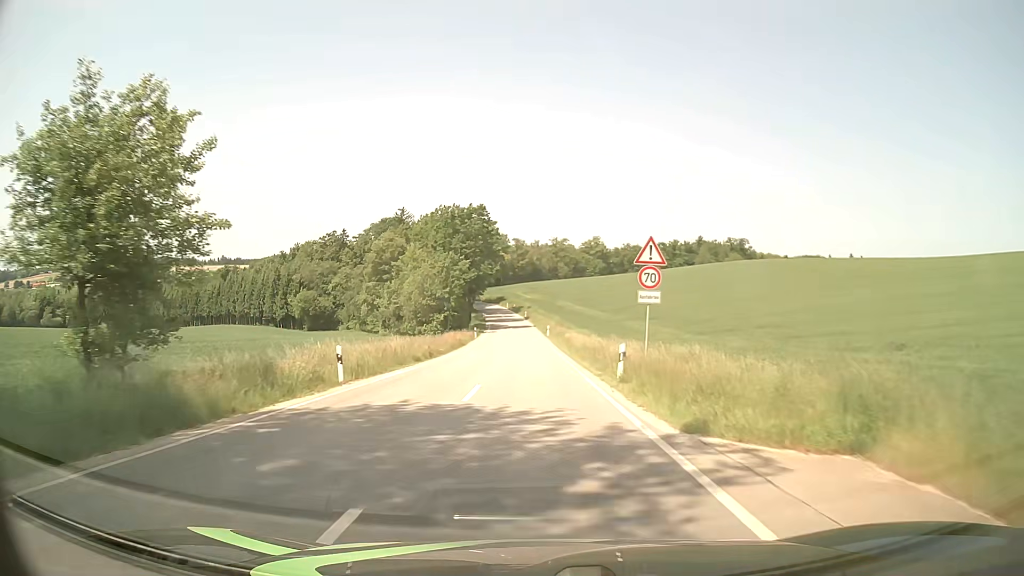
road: tertiary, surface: asphalt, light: Day
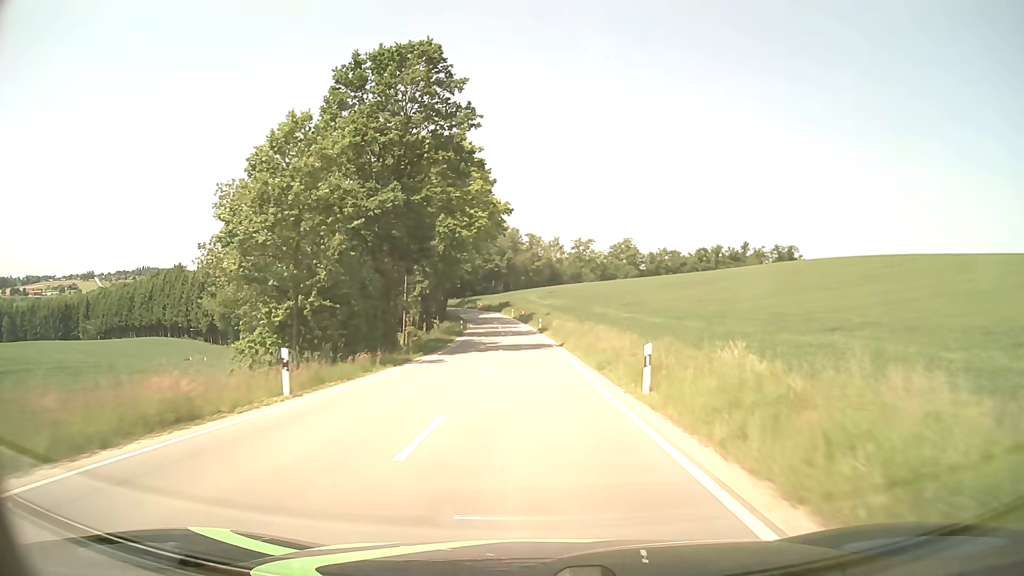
(-0.7, +54.4) m; -2°
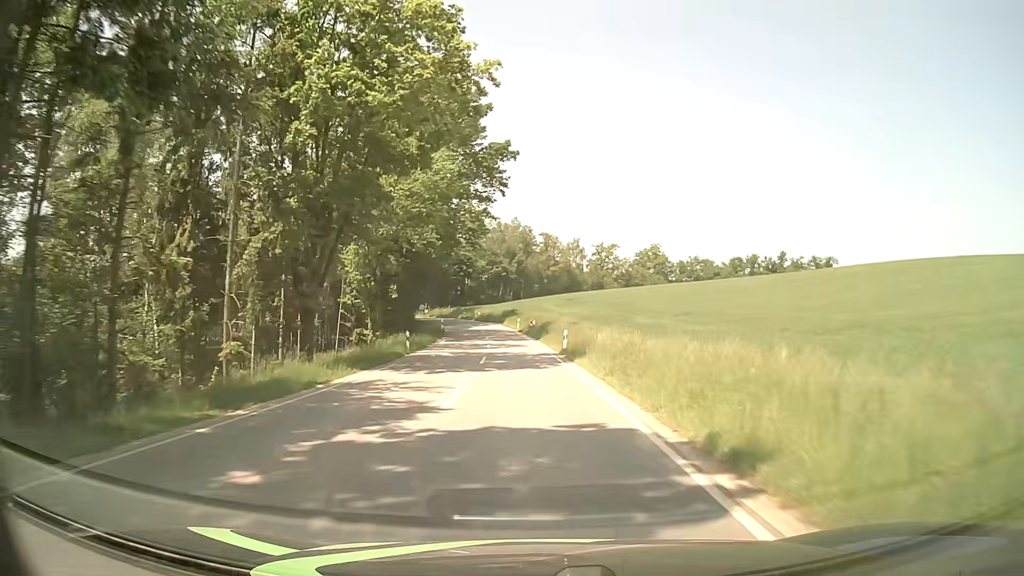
(-0.2, +31.3) m; -1°
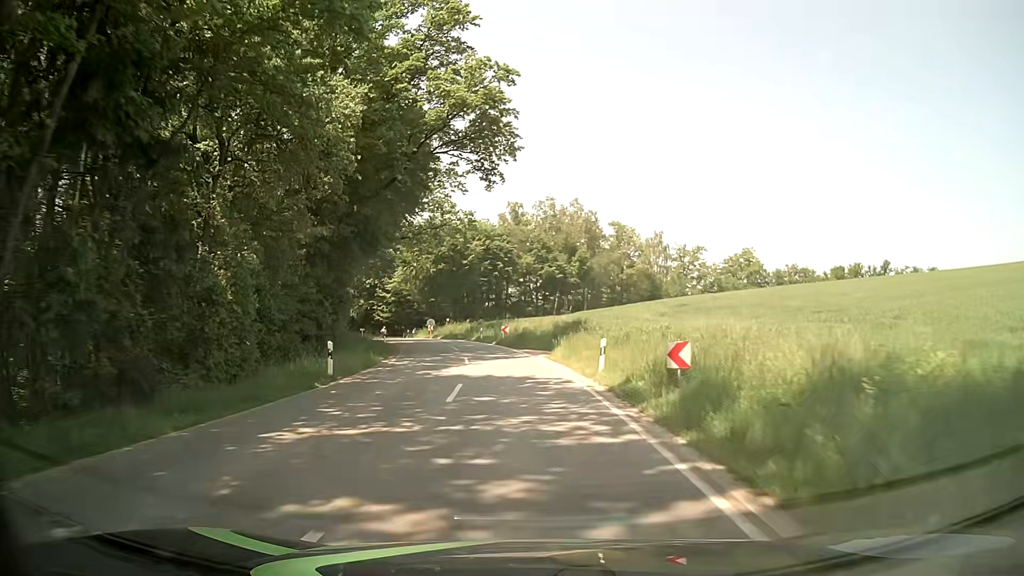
(-1.9, +46.5) m; -5°
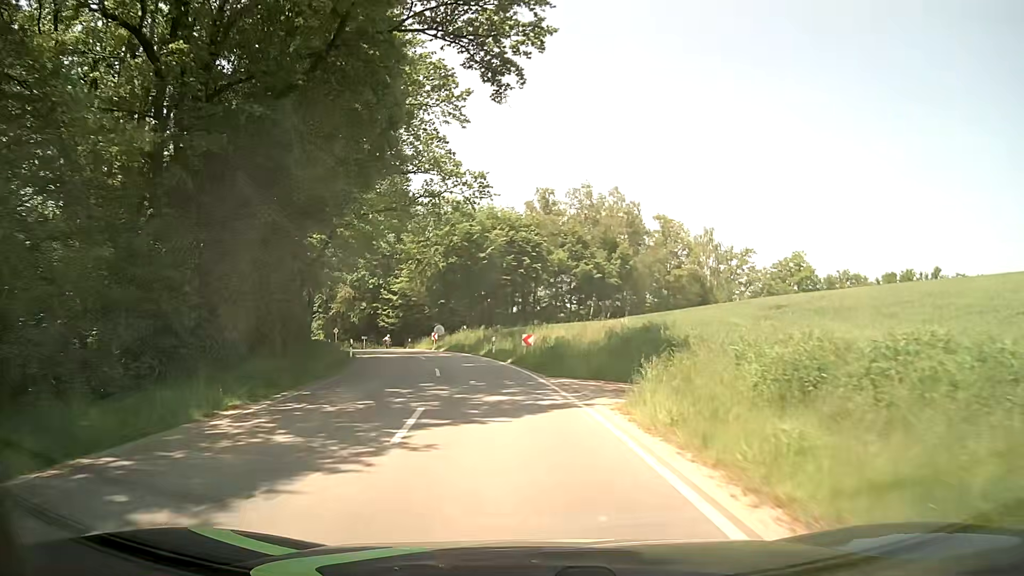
(-0.3, +16.4) m; -3°
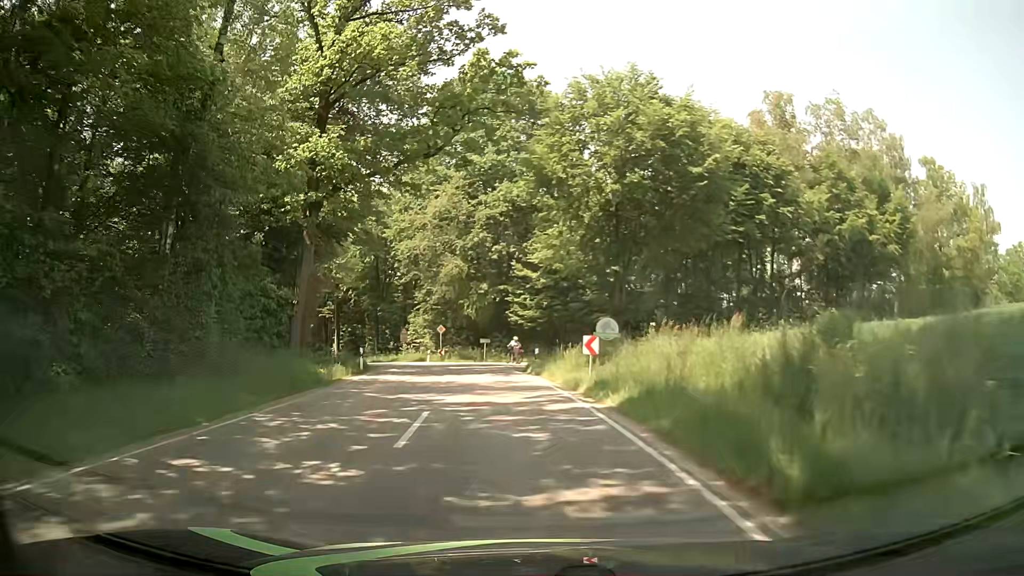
(-4.0, +35.9) m; -13°
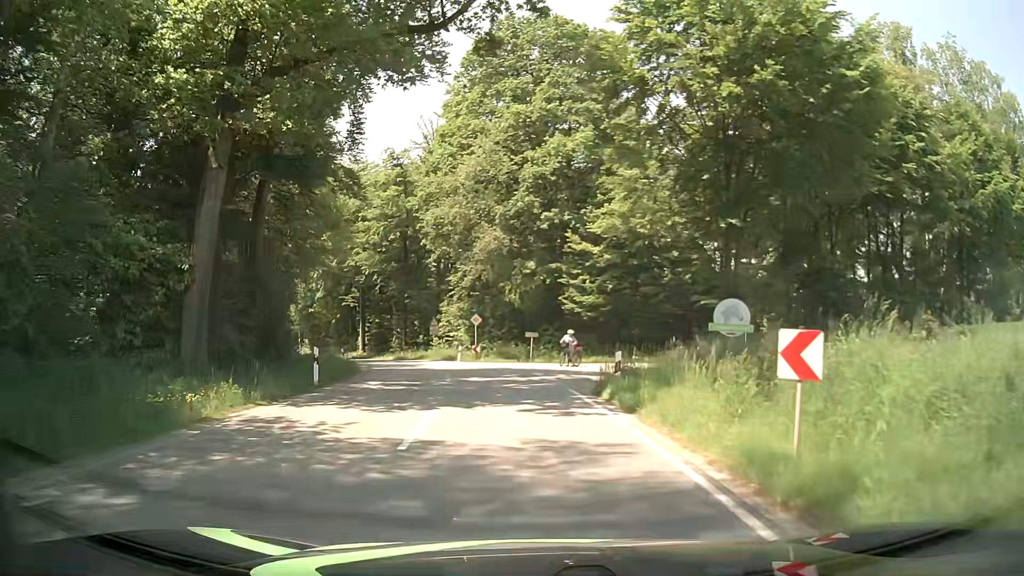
(-0.6, +11.9) m; -5°
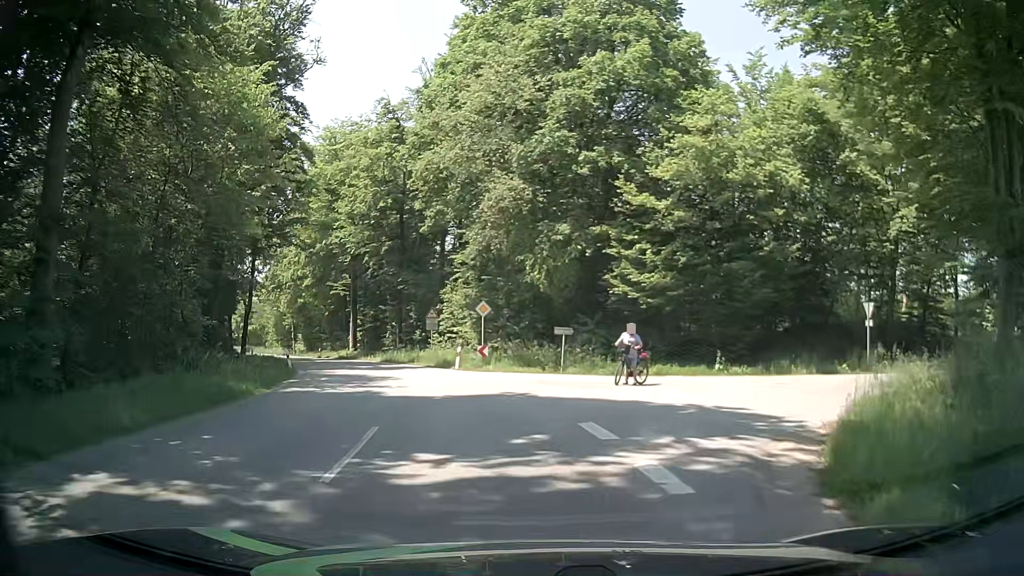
(-0.4, +13.6) m; -2°
(+1, +10) (+7, +18) (+15, +24) (+24, +28) (+33, +32) (+43, +35) (+52, +38) (+62, +40) (+72, +42) (+81, +45) m
